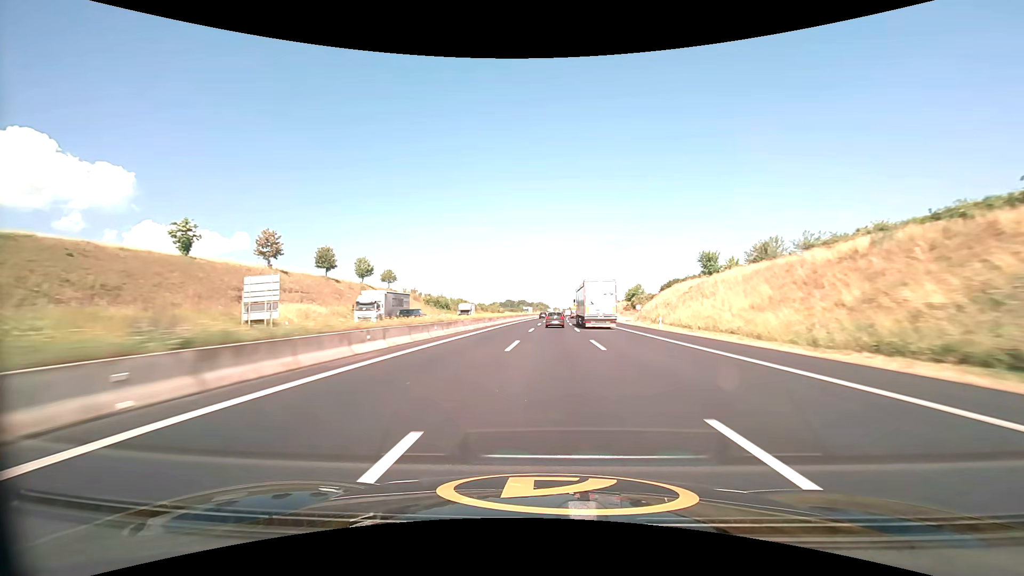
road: motorway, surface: asphalt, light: Day
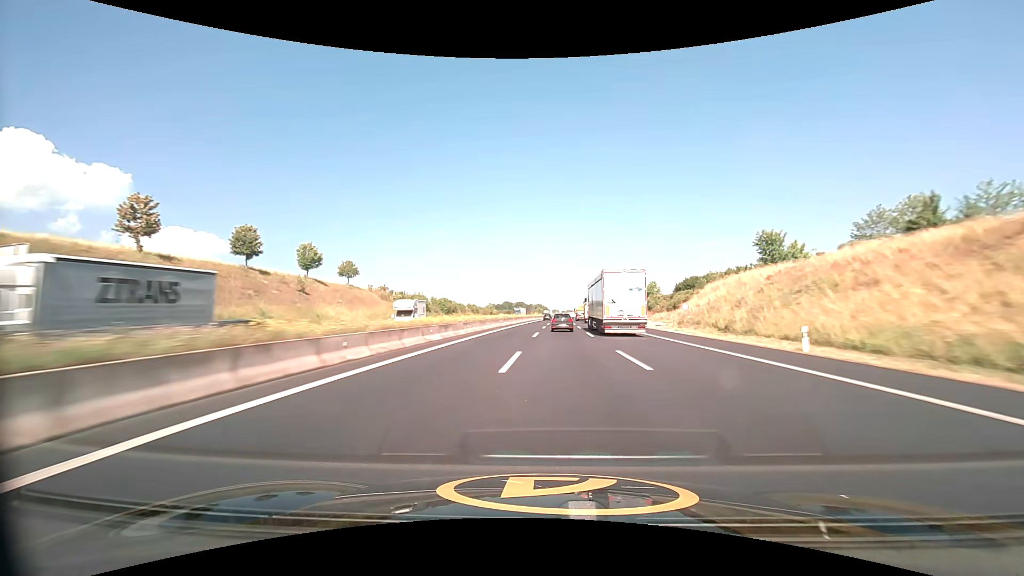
(0.0, +24.1) m; 0°
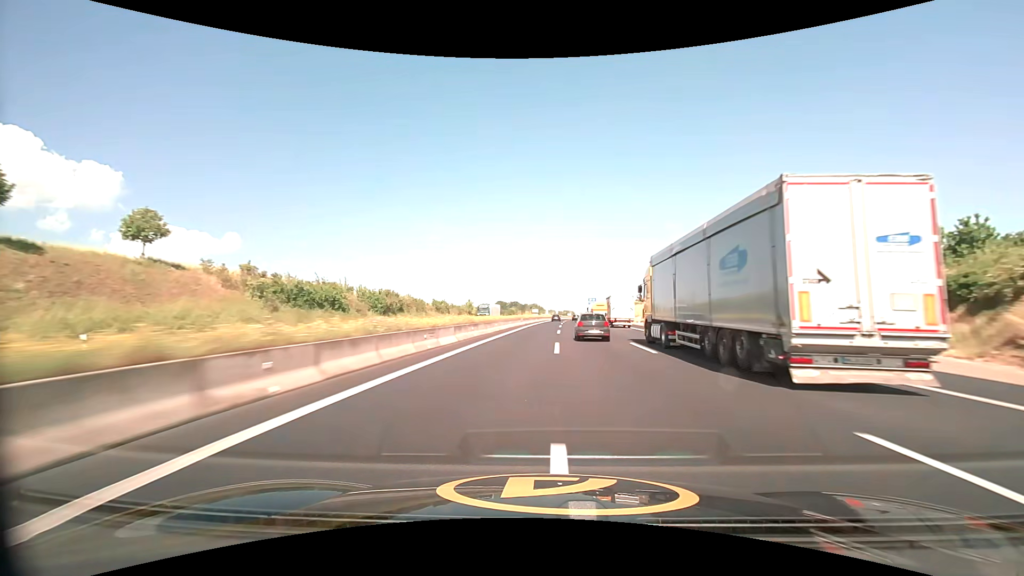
(+0.1, +48.1) m; 0°
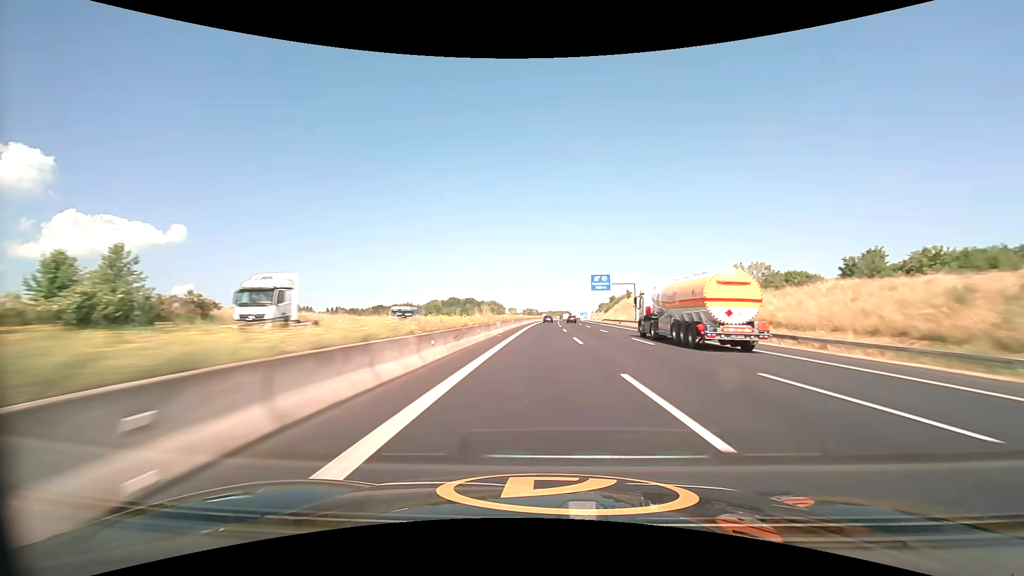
(+4.0, +119.8) m; +4°
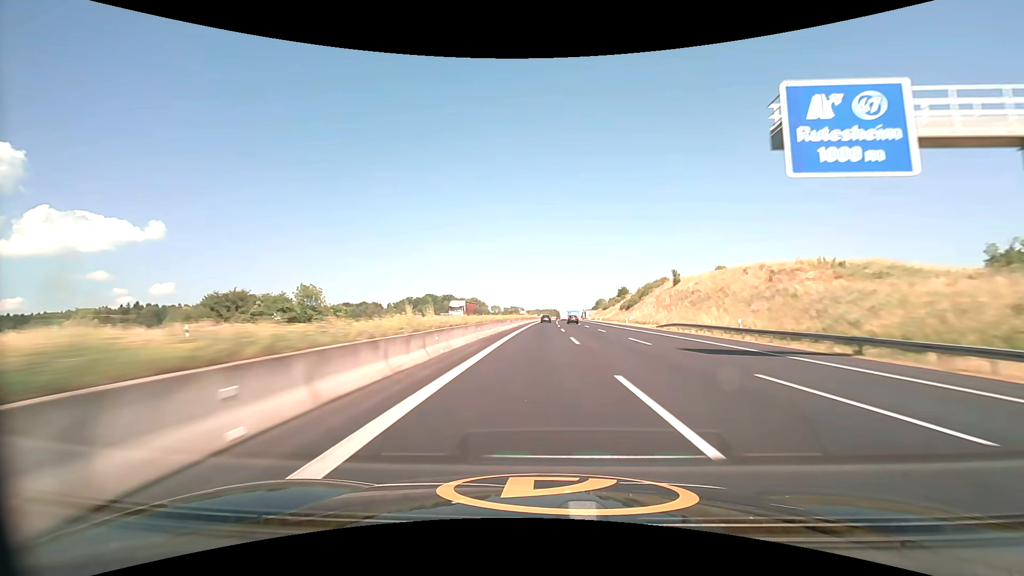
(+1.1, +72.1) m; +2°
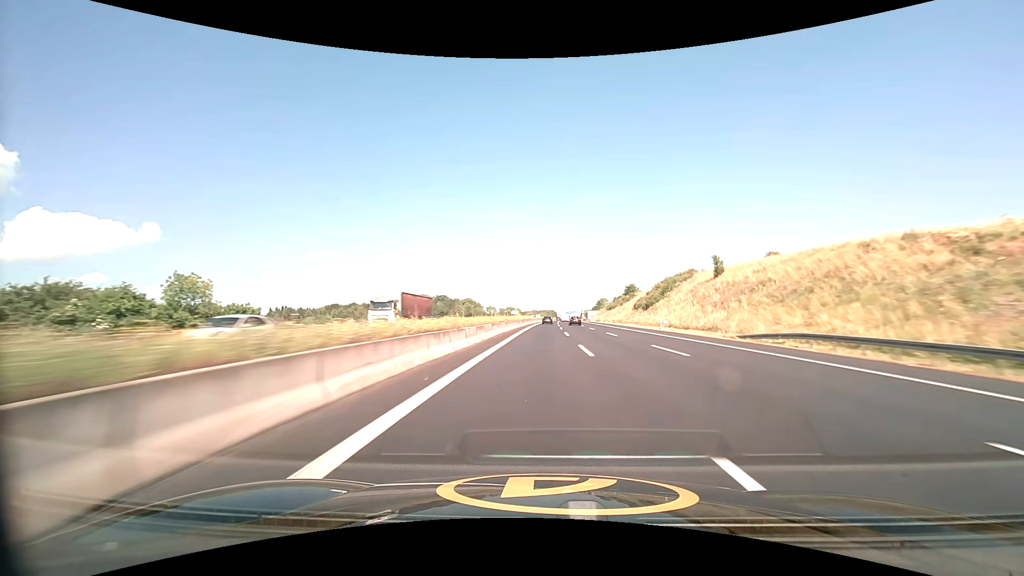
(+0.1, +24.1) m; 0°
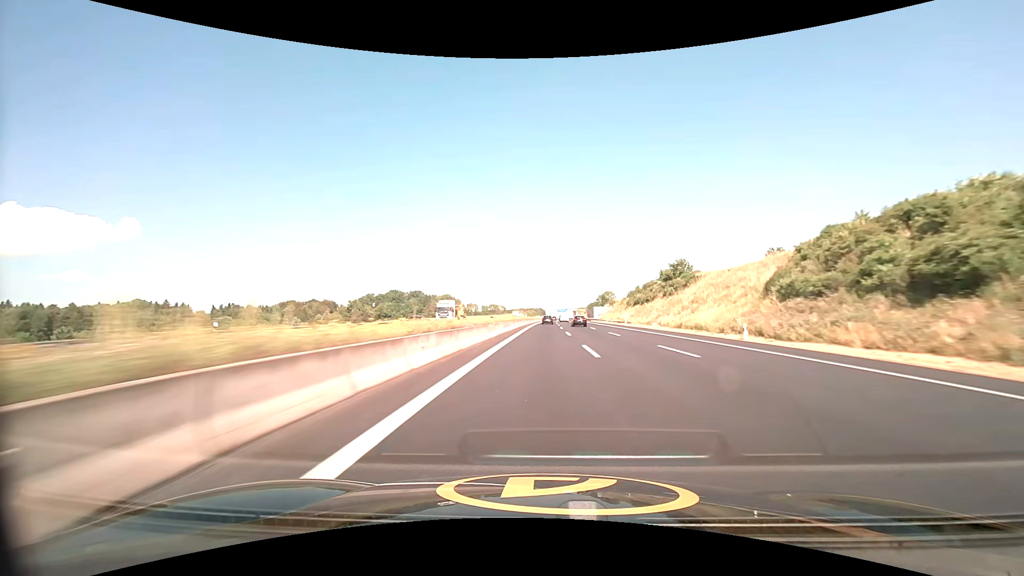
(+0.7, +72.8) m; +1°
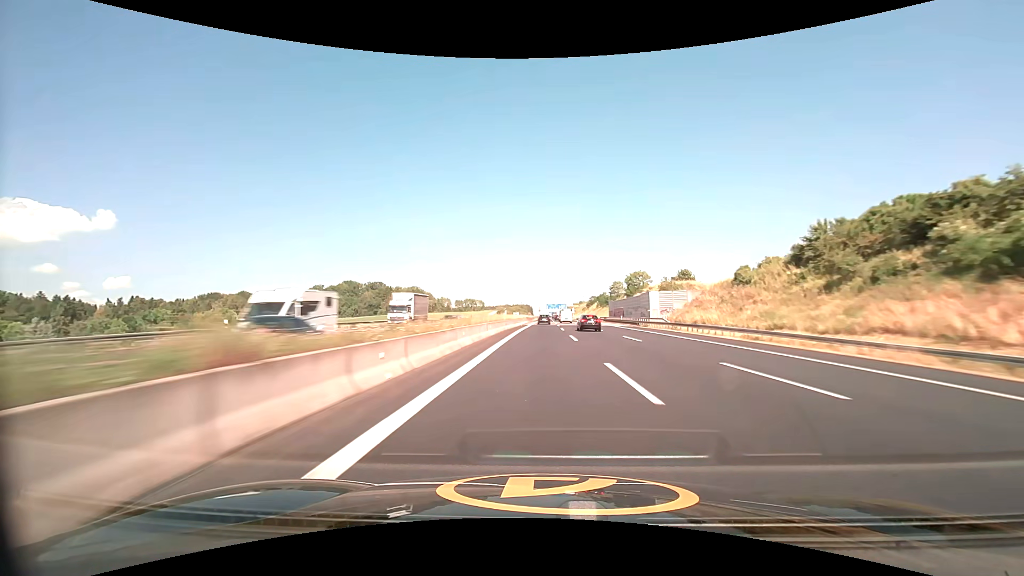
(+1.3, +98.0) m; +1°
(0, +10) (0, +20) (0, +30) (0, +40) (0, +50) (0, +60) (0, +70) (+1, +80) (+1, +90) (+1, +100) m
